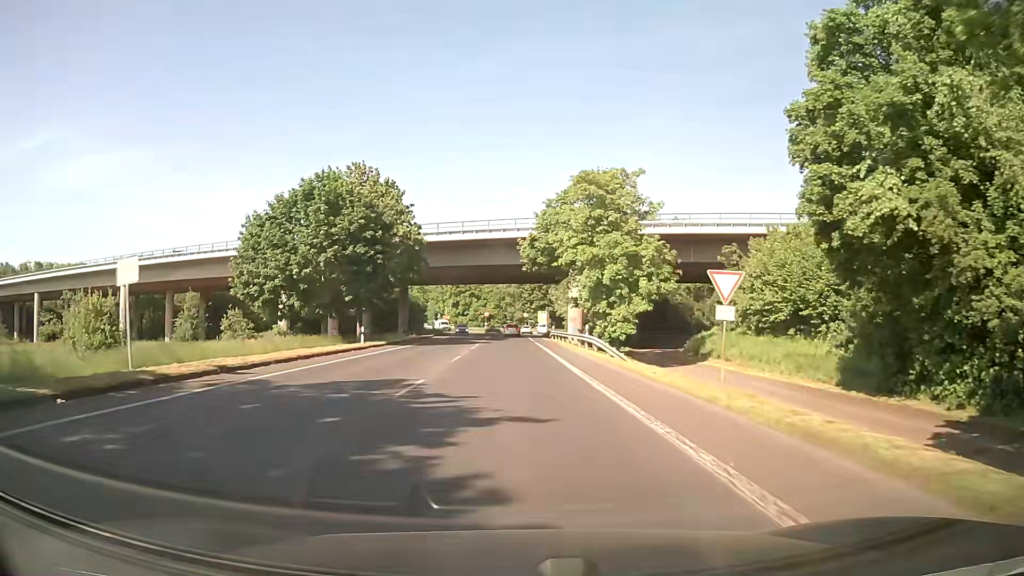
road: secondary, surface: asphalt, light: Day
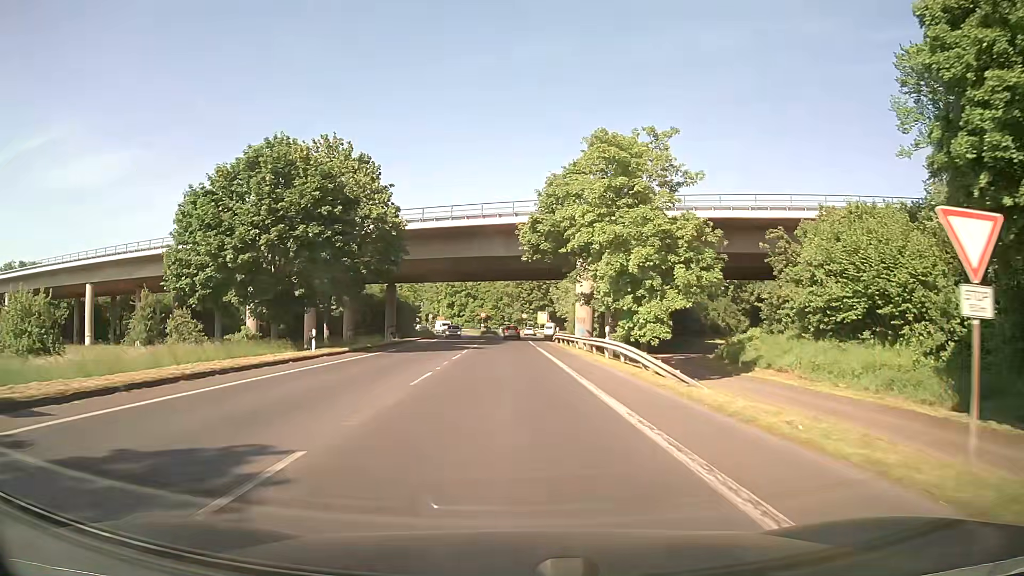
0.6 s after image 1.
(+0.1, +9.0) m; +1°
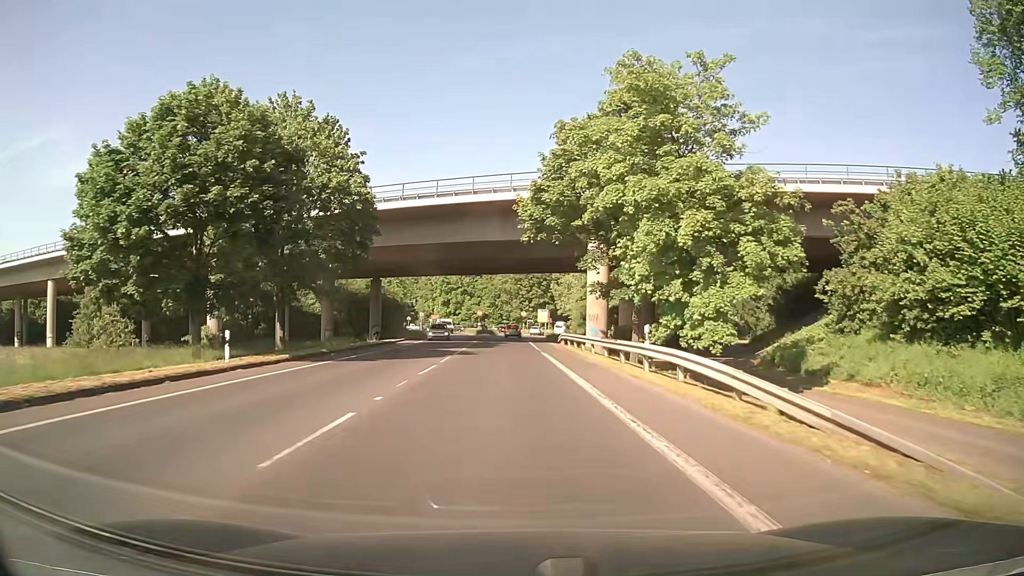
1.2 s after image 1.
(0.0, +9.0) m; 0°
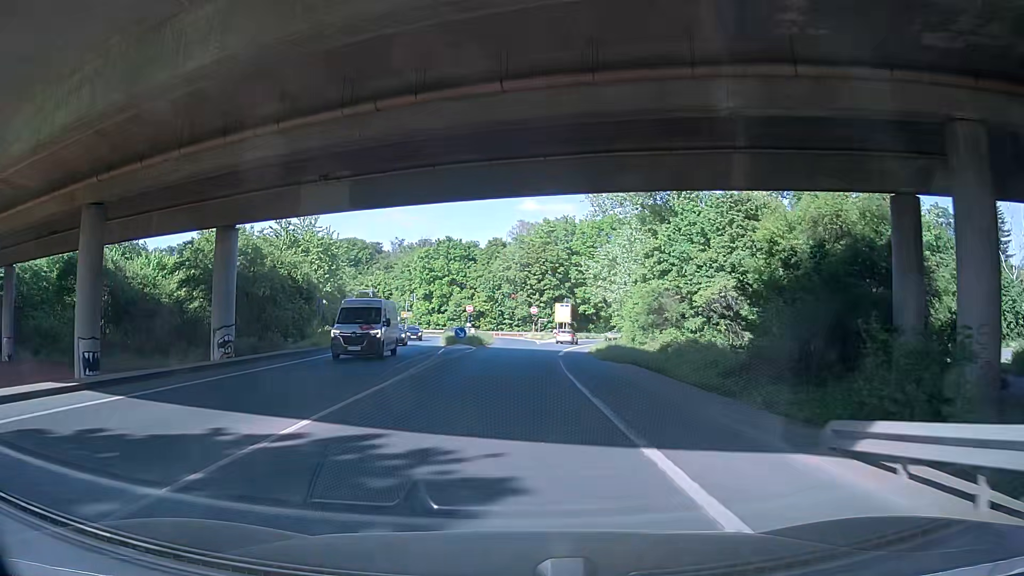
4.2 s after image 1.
(-0.6, +44.4) m; -1°
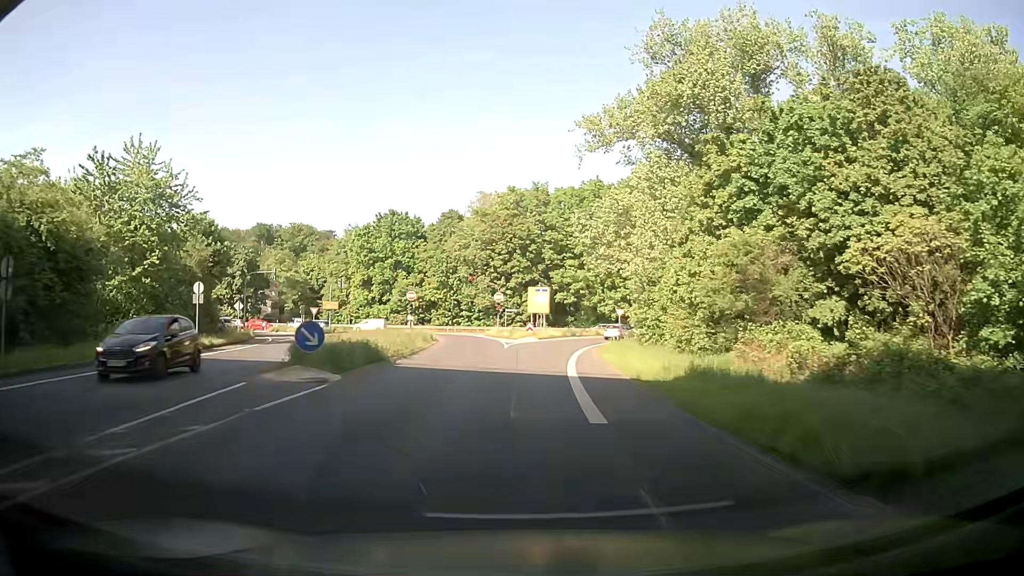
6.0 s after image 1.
(+0.7, +25.4) m; +3°
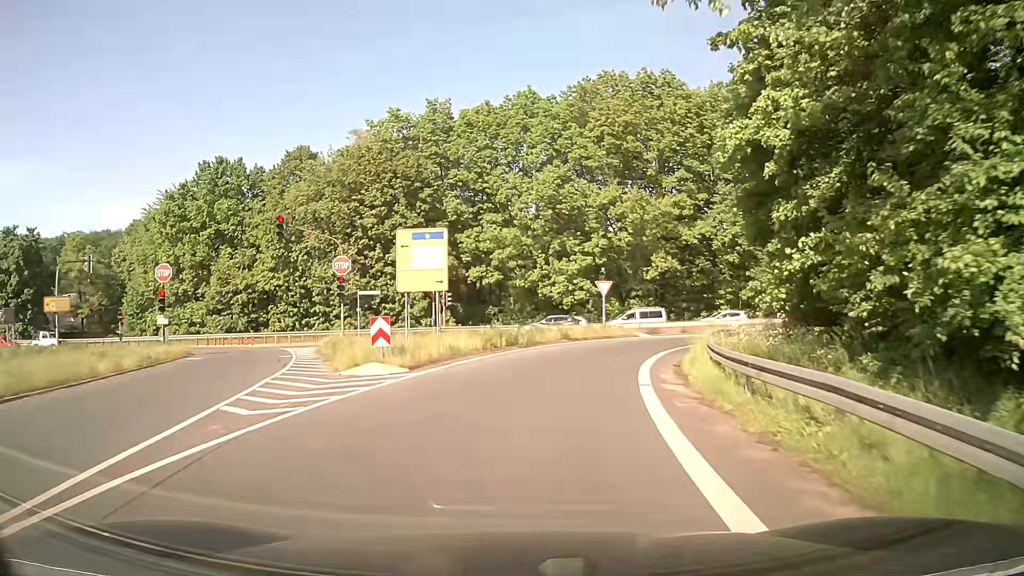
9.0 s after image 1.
(+2.6, +38.6) m; +8°
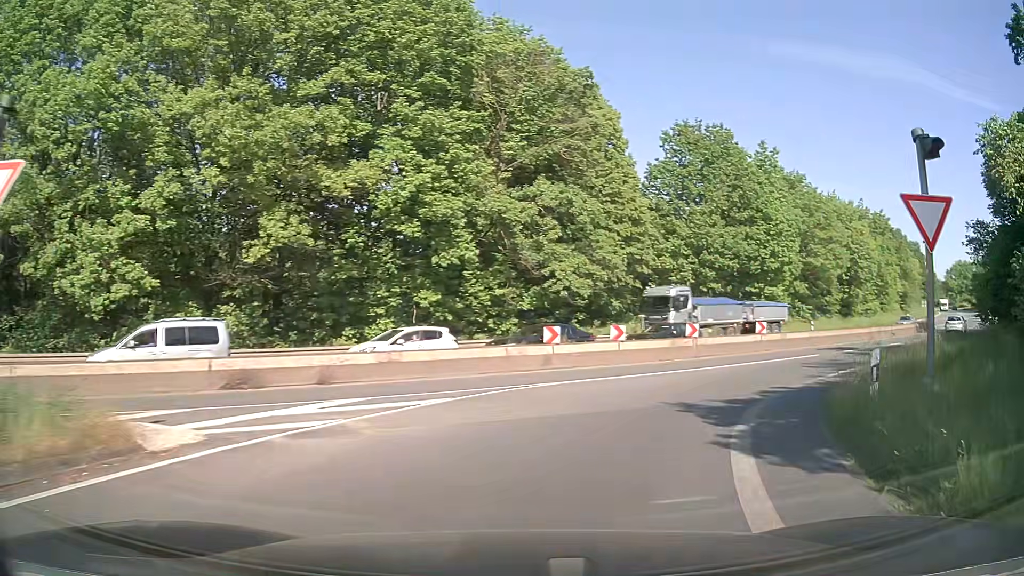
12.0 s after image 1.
(+5.4, +27.2) m; +32°
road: primary_link
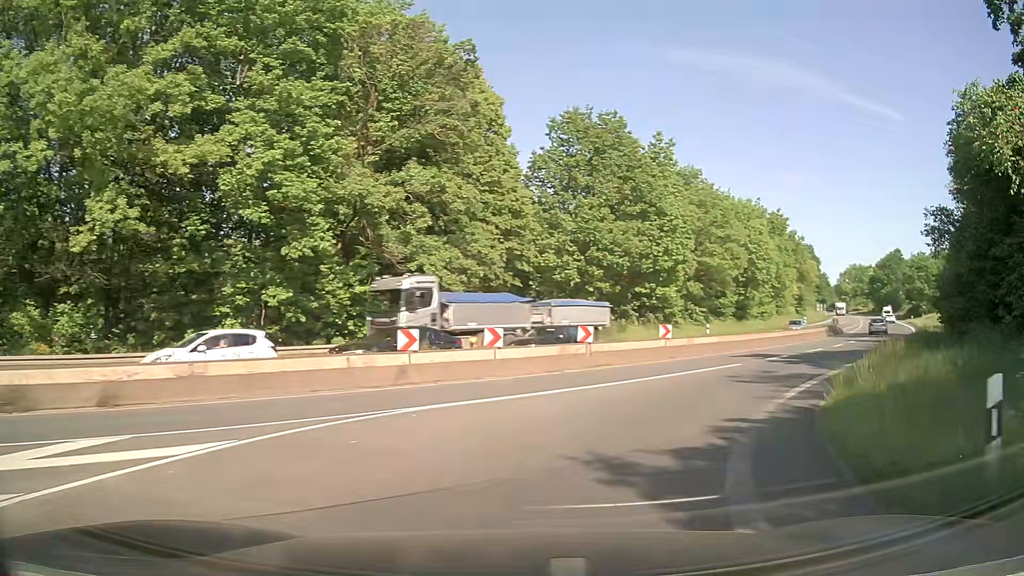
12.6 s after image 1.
(+0.4, +4.9) m; +10°
(+2, +10) (+6, +19) (+13, +27) (+19, +34) (+25, +42) (+31, +50) (+37, +58) (+42, +67) (+48, +75) (+53, +84) m
